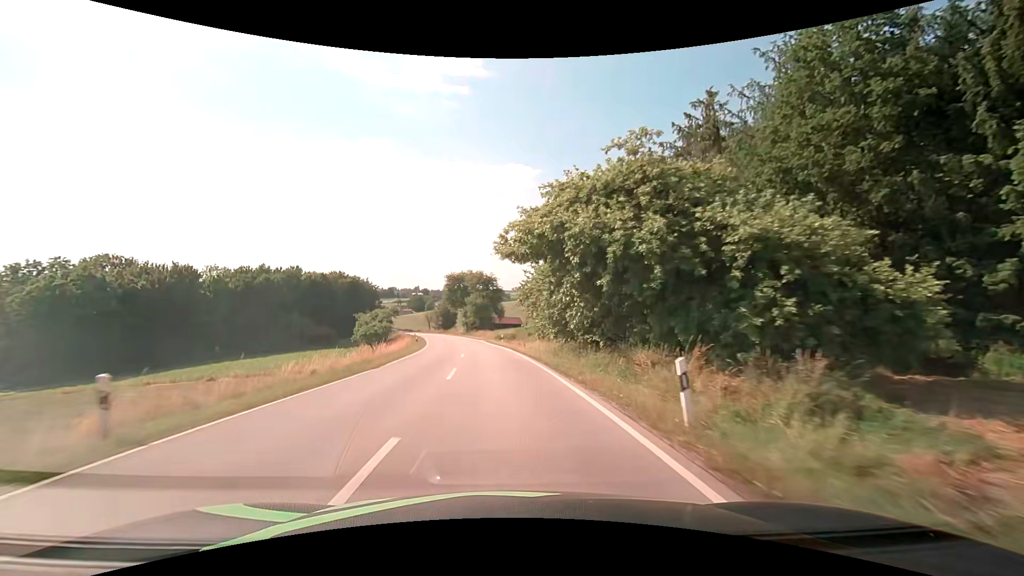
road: secondary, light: Day
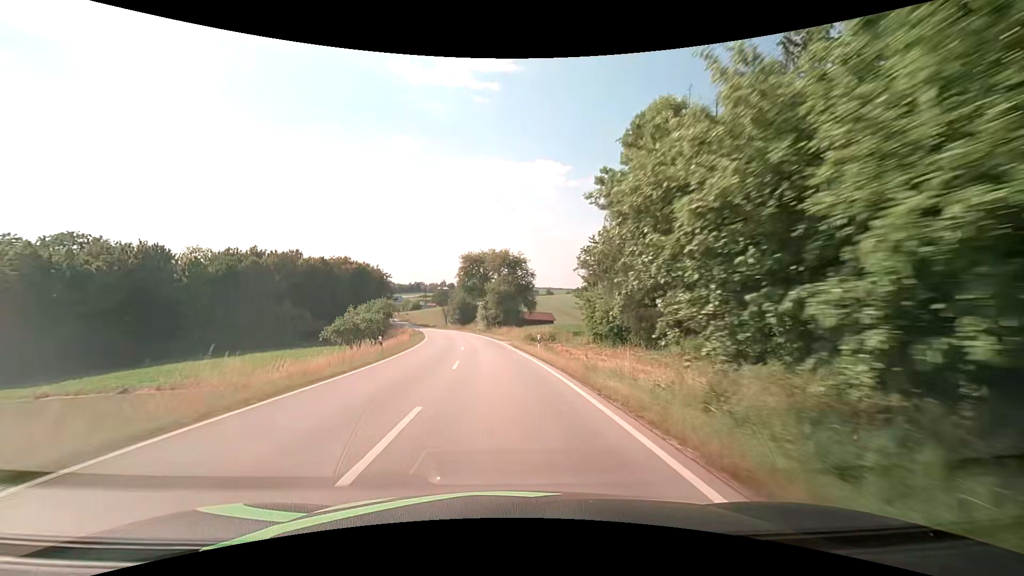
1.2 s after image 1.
(-0.7, +21.8) m; -3°
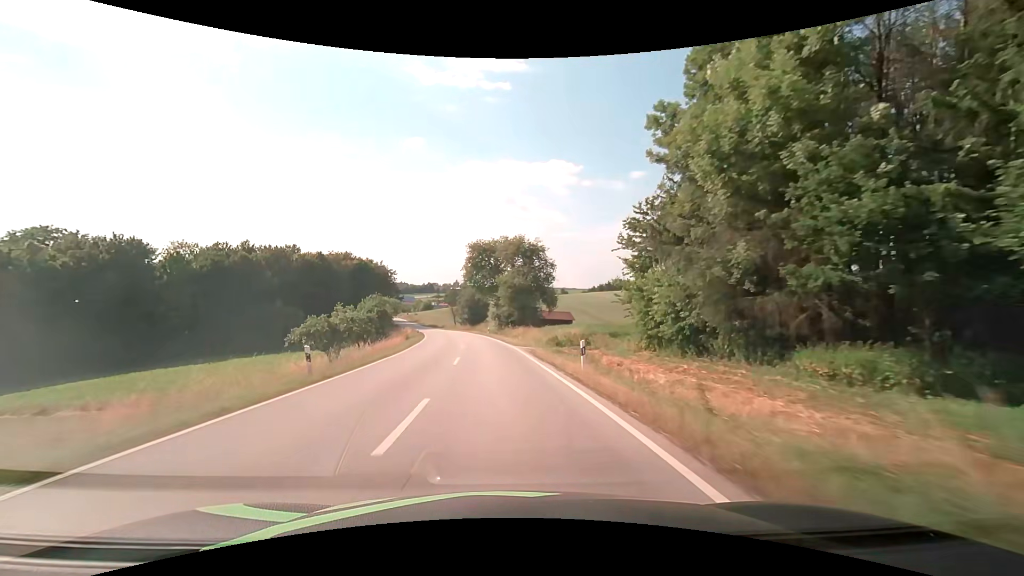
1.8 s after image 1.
(-0.1, +10.9) m; -2°
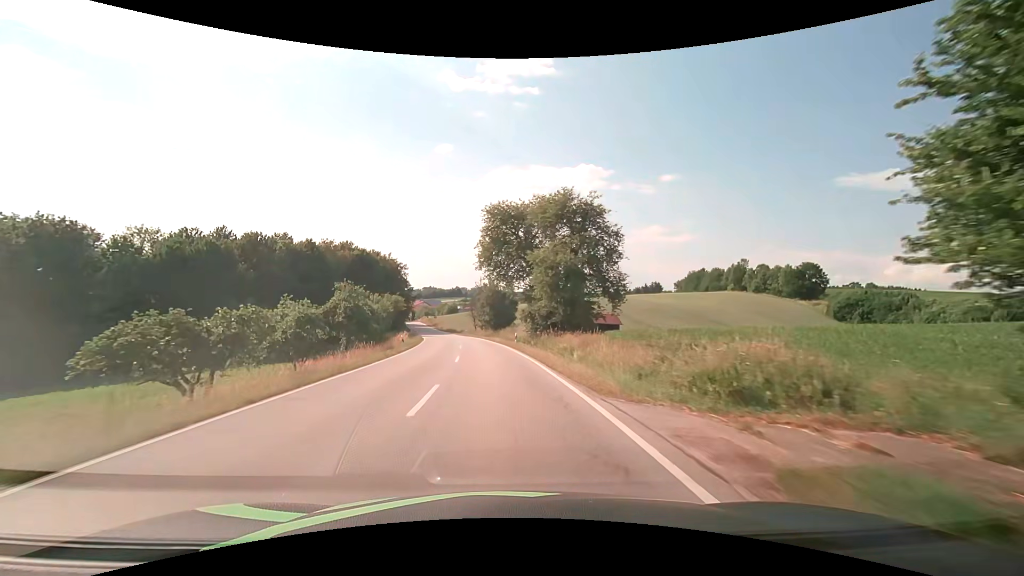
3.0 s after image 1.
(-0.5, +21.7) m; -3°
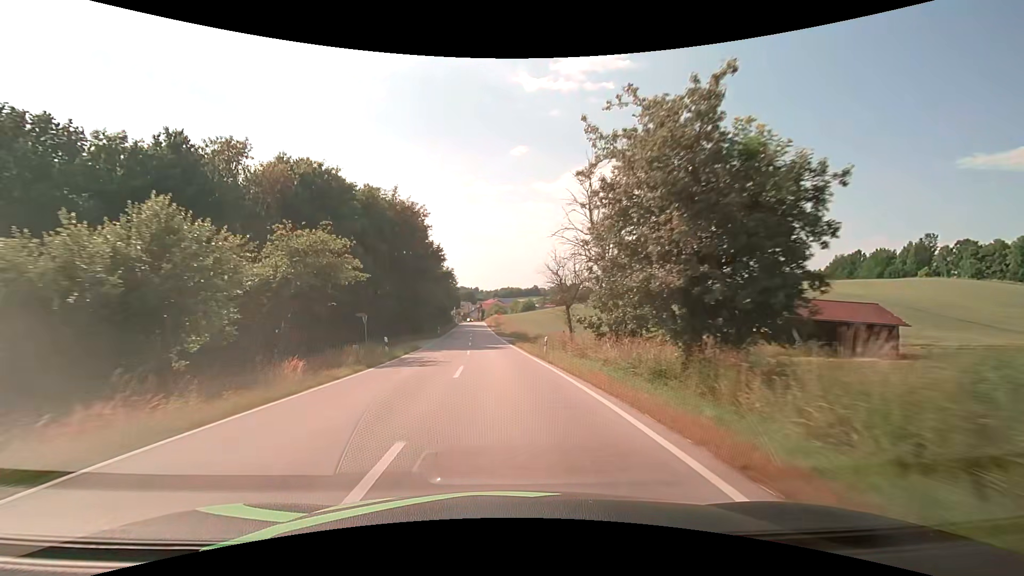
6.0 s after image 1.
(-4.1, +53.7) m; -9°
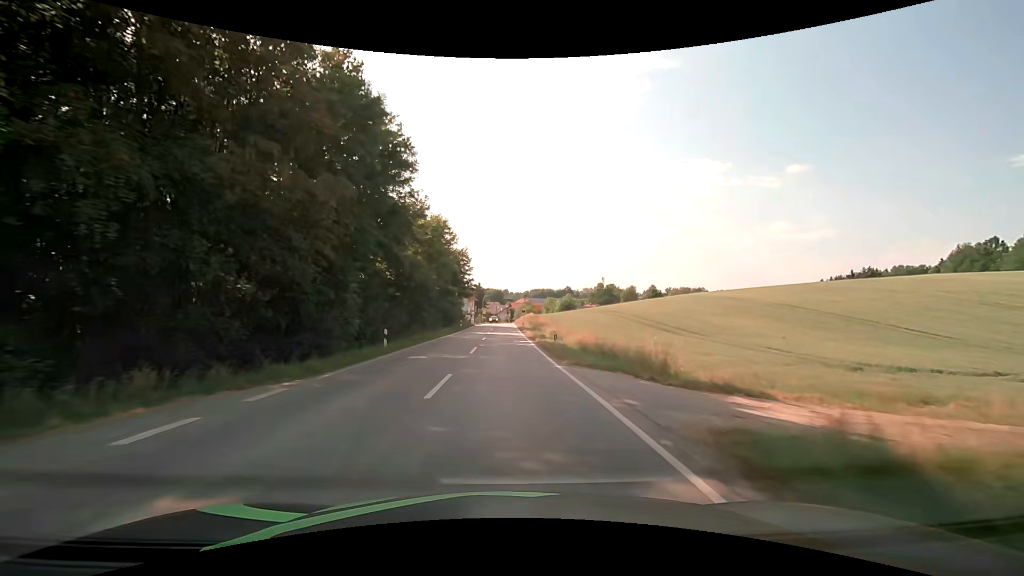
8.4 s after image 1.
(-1.6, +40.8) m; -3°
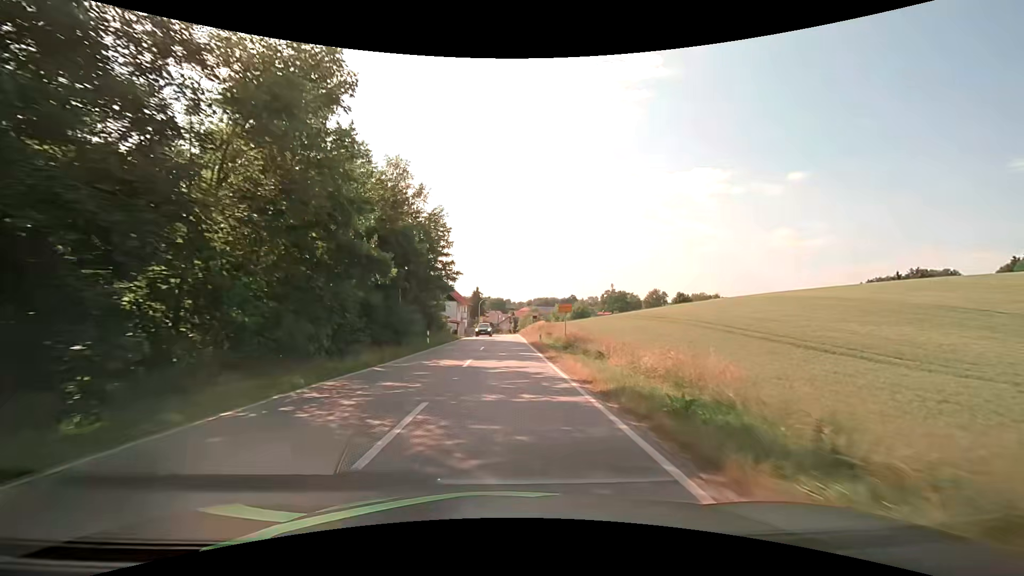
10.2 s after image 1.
(-0.2, +27.7) m; -1°
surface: asphalt
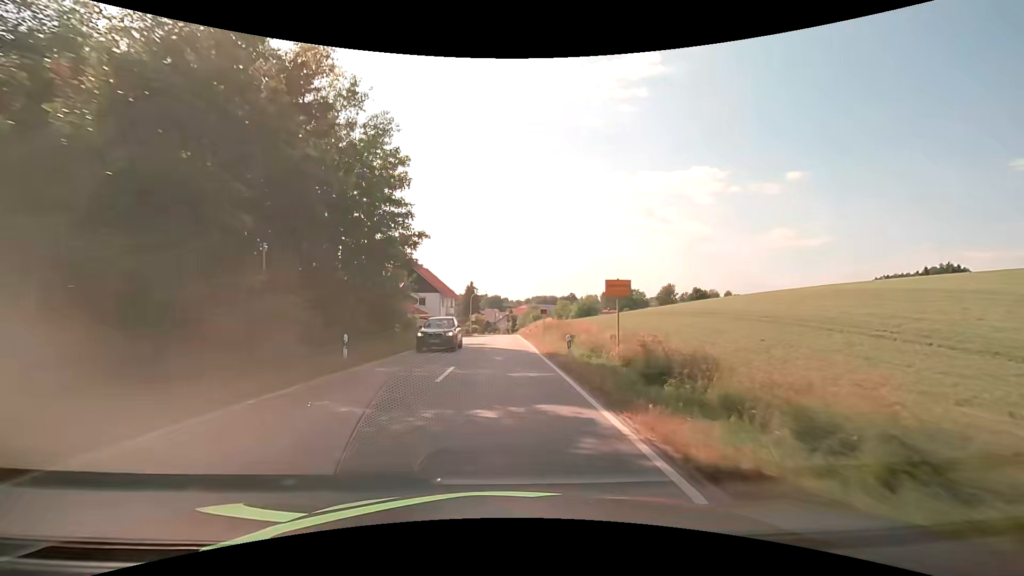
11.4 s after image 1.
(+0.1, +17.1) m; 0°
(0, +10) (0, +20) (0, +30) (0, +40) (0, +50) (0, +60) (0, +70) (0, +80) (0, +90) (0, +100) m
